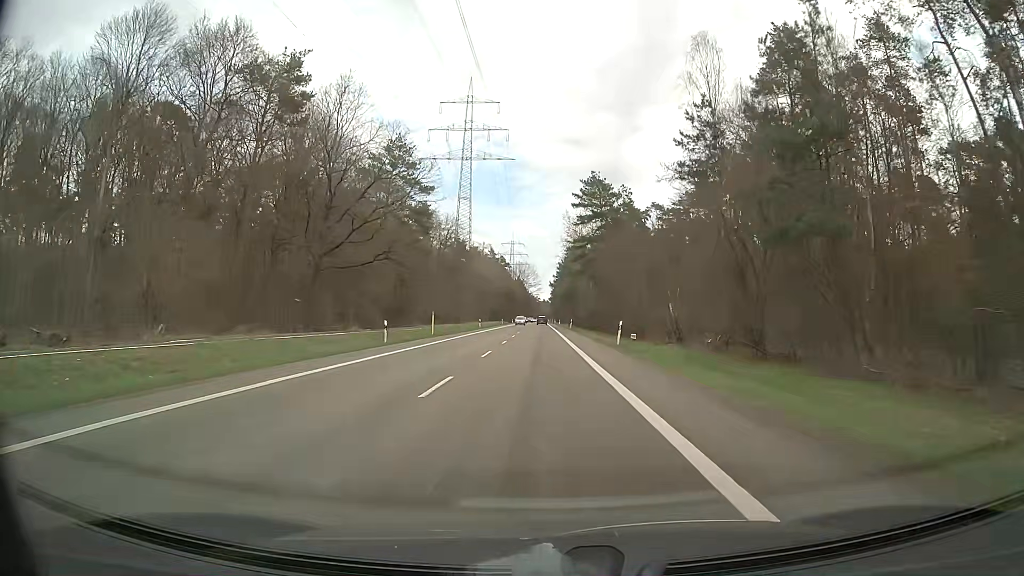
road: secondary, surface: asphalt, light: Day
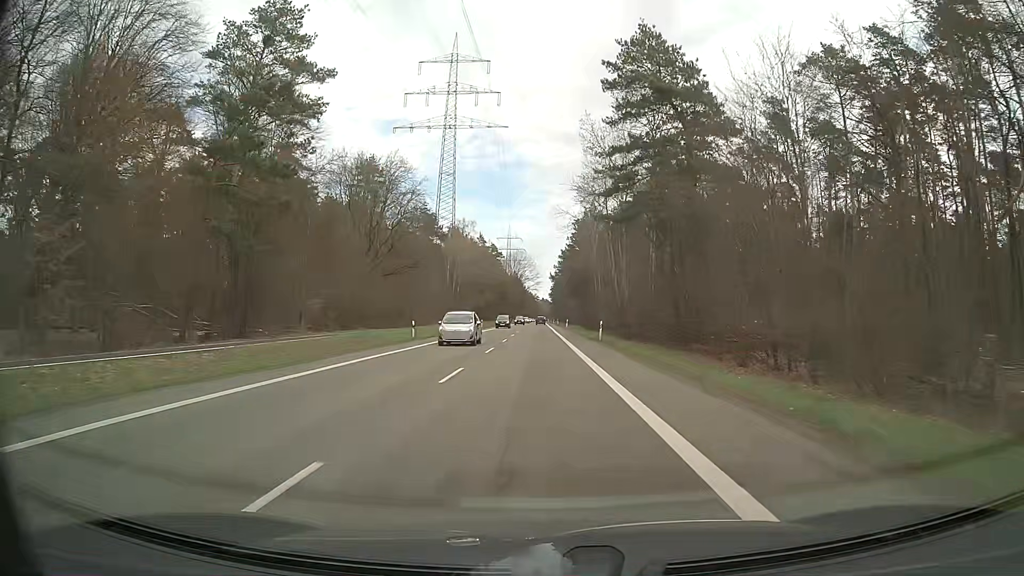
(+0.1, +43.2) m; 0°
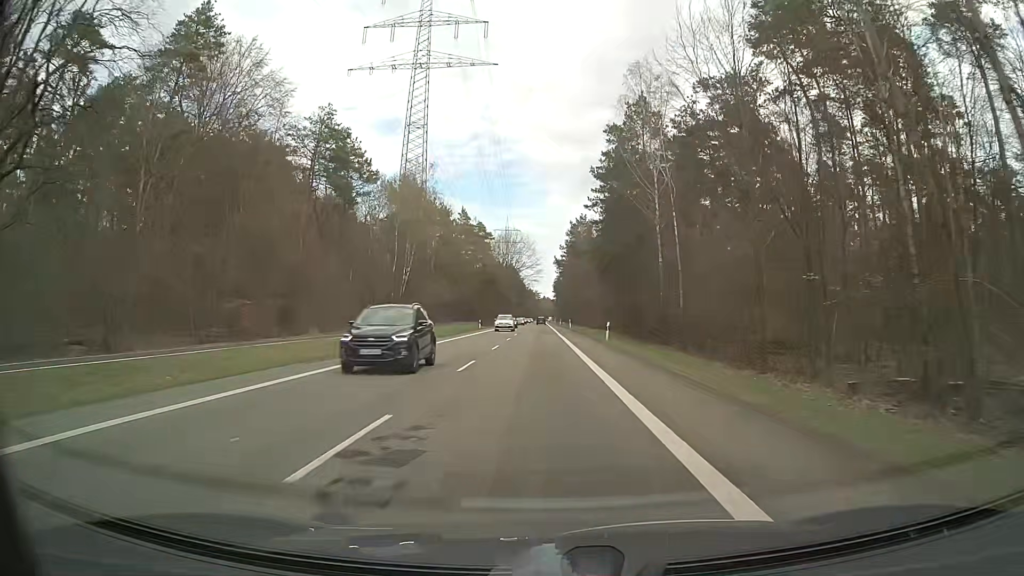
(0.0, +53.9) m; 0°
(0, +10) (0, +20) (0, +30) (0, +40) (0, +50) (0, +60) (0, +70) (0, +80) (0, +90) (0, +100) m
